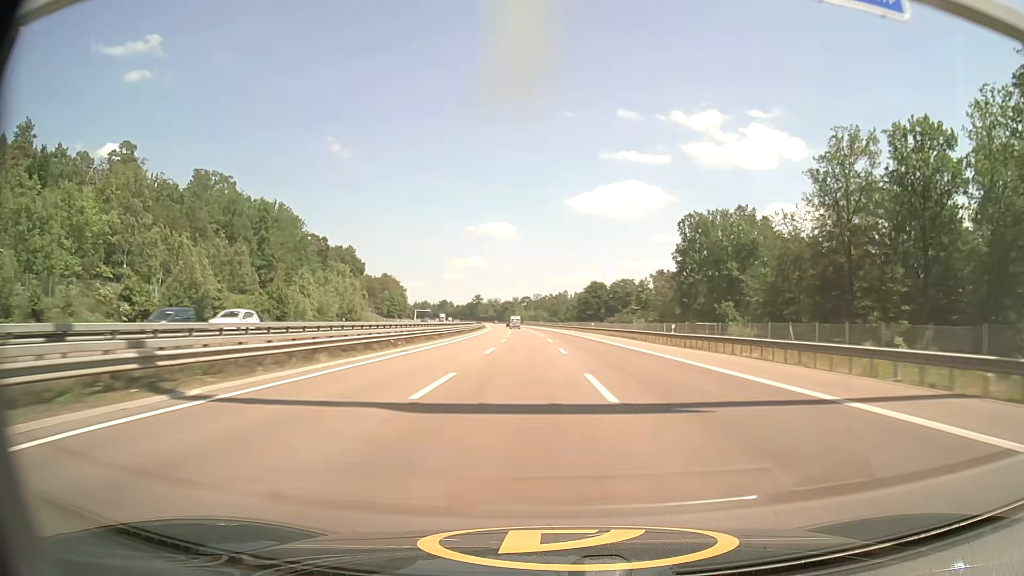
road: motorway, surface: asphalt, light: Day
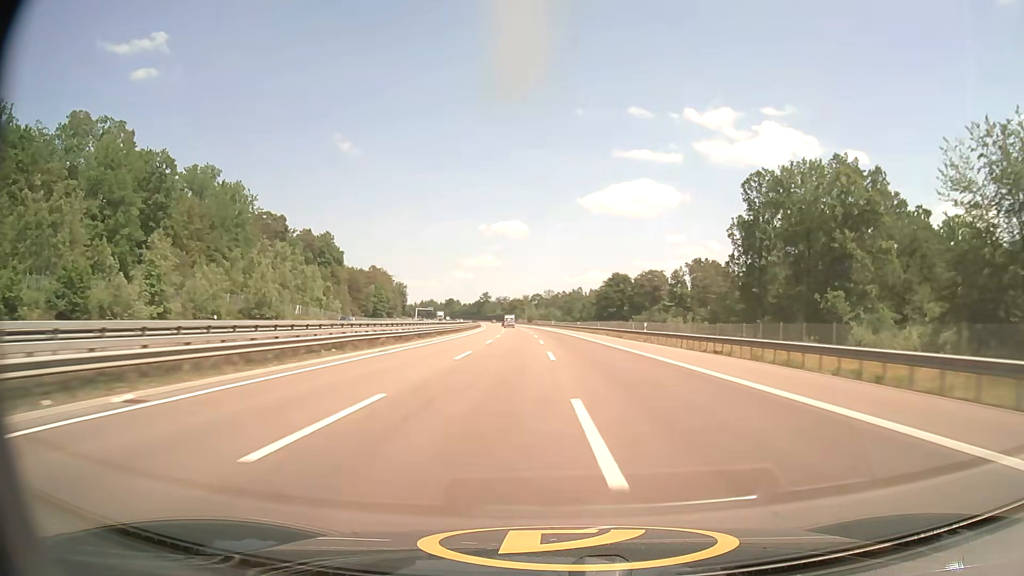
(-0.4, +41.7) m; -1°
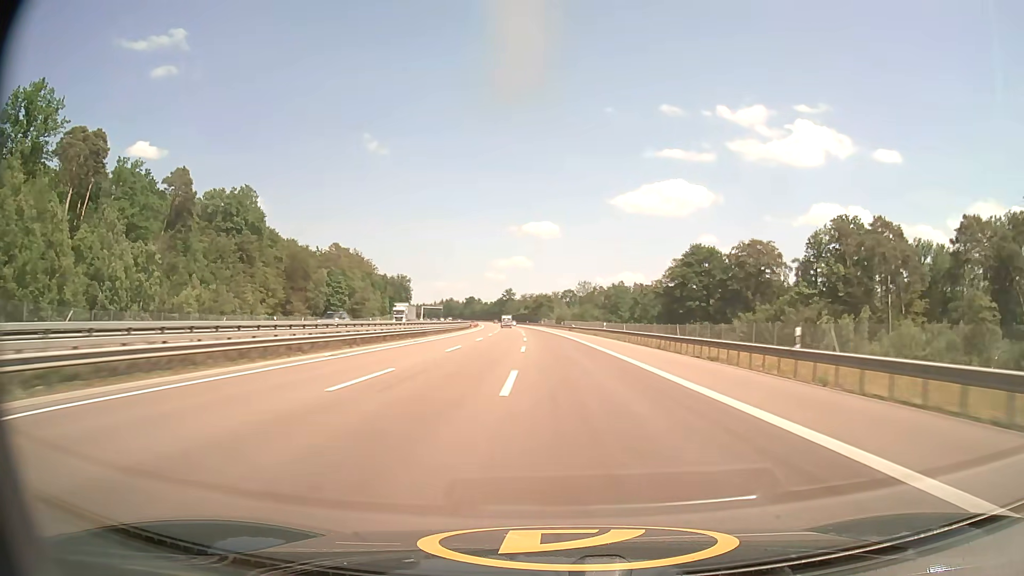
(-1.9, +83.3) m; -3°
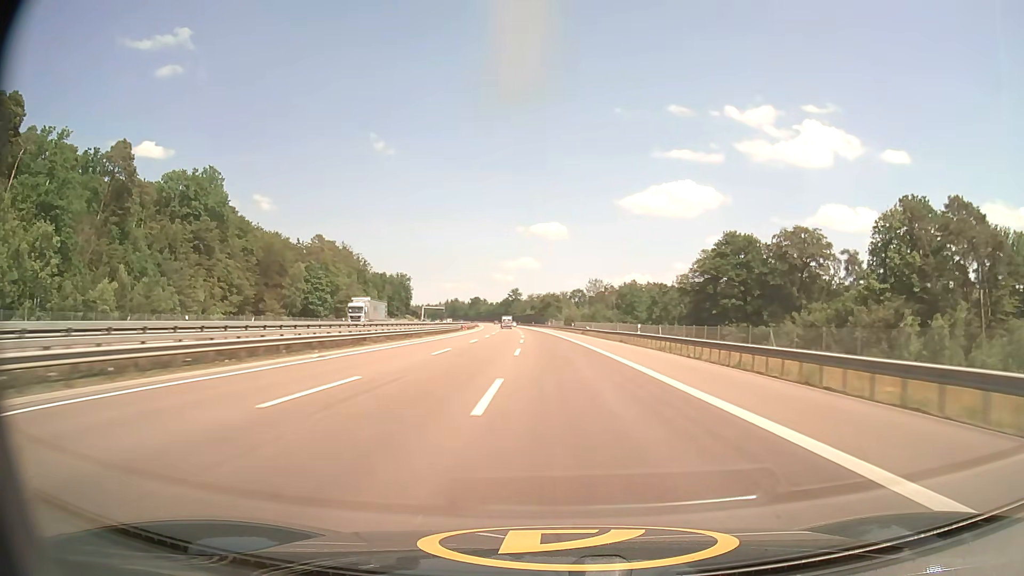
(-0.1, +20.9) m; -1°
(0, +10) (0, +20) (0, +30) (0, +40) (-1, +50) (-1, +60) (-1, +70) (-2, +80) (-2, +90) (-3, +100) m
